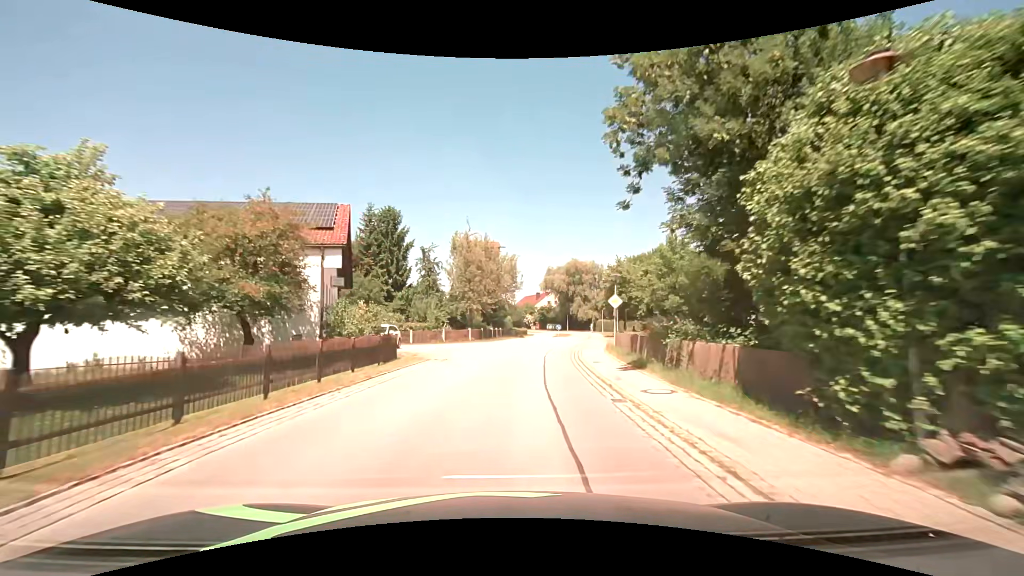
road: secondary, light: Day
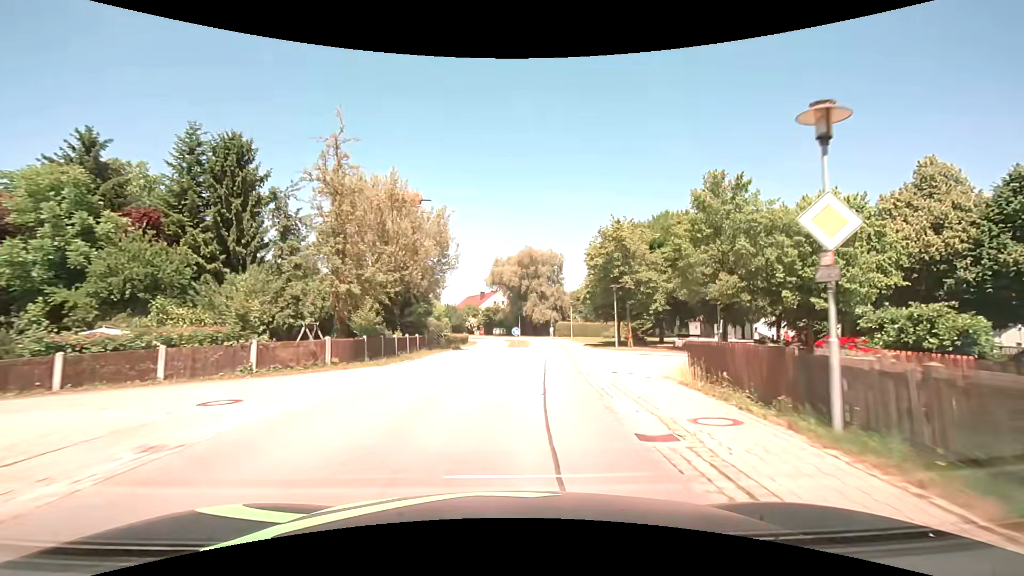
(+1.1, +22.8) m; +6°
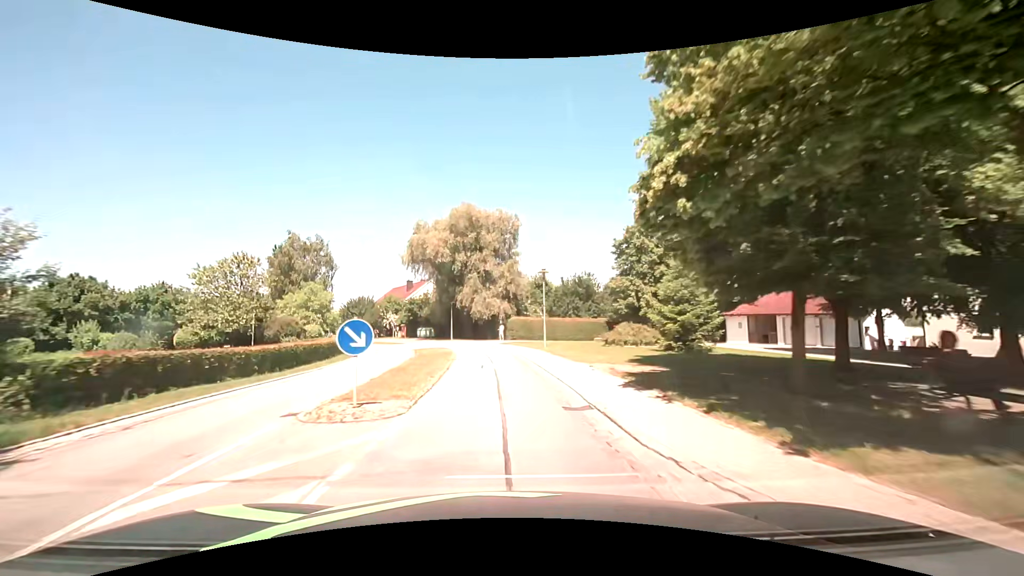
(+2.2, +30.3) m; +6°
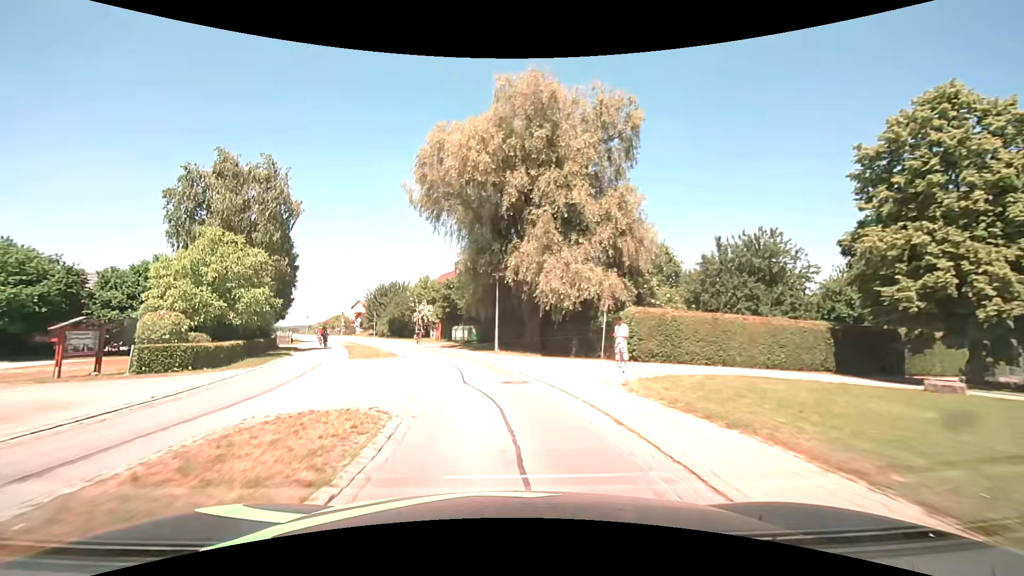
(-1.5, +30.3) m; -8°
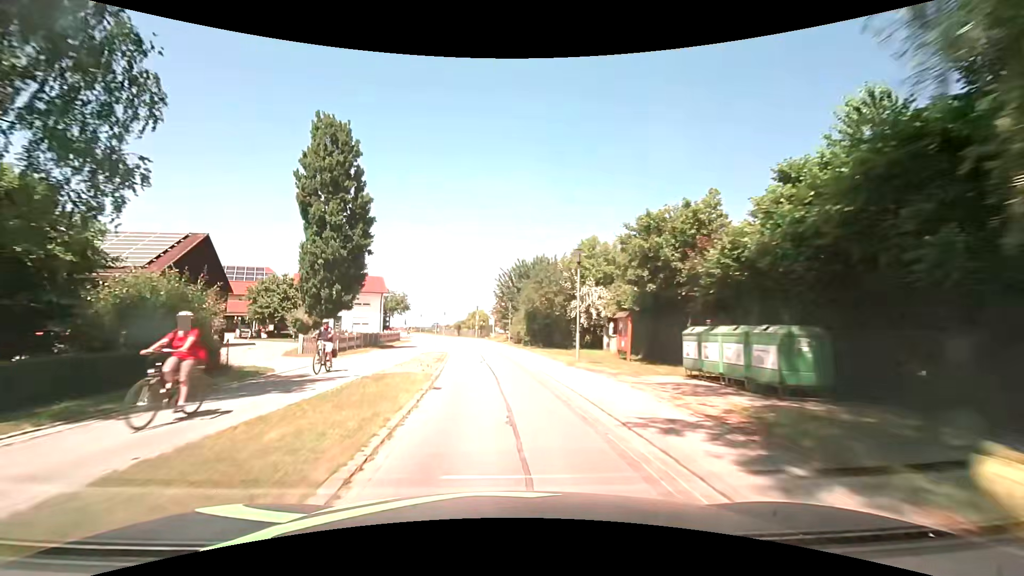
(-5.0, +29.8) m; -18°
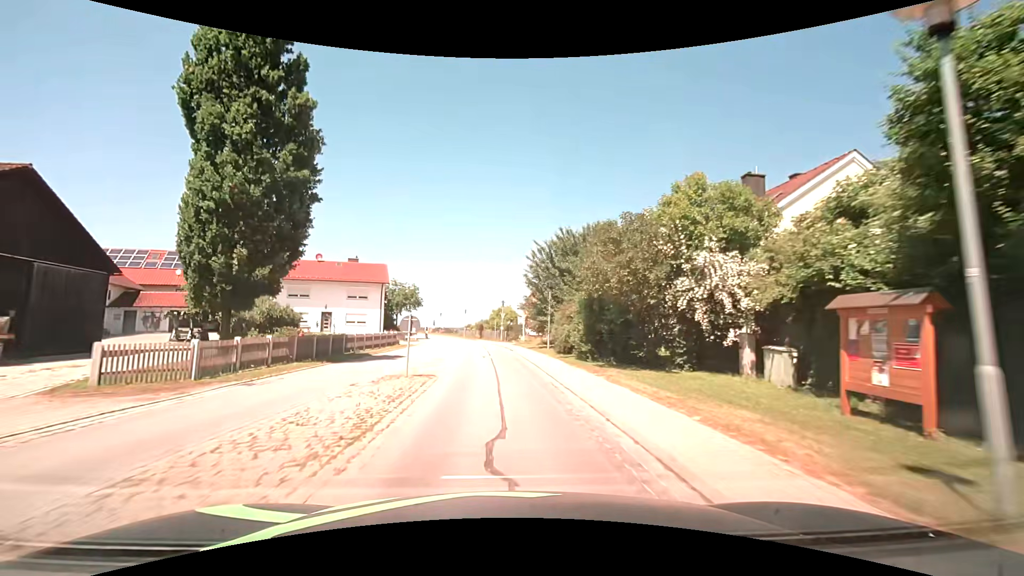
(-0.6, +15.2) m; -4°
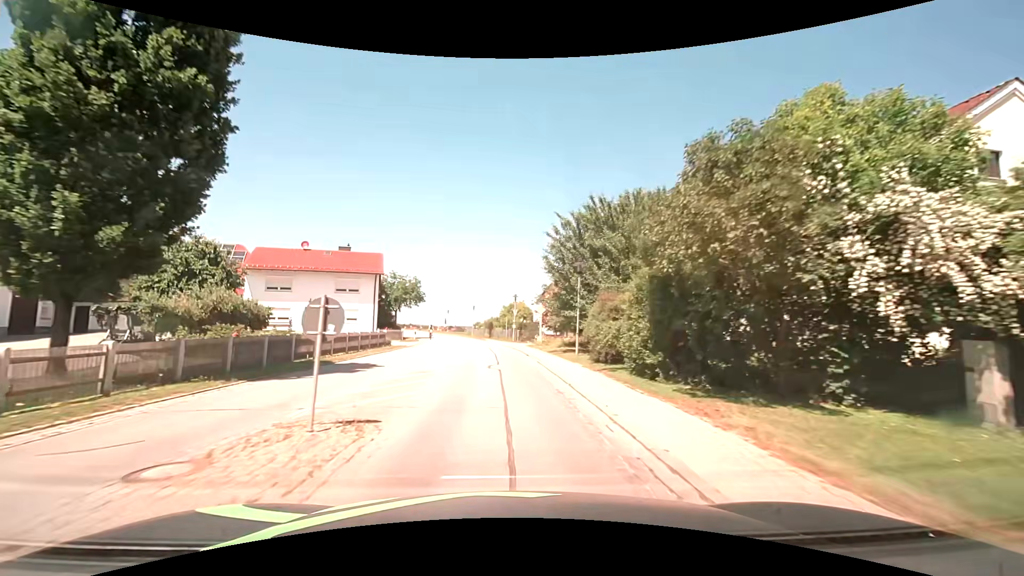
(-0.1, +7.6) m; -2°
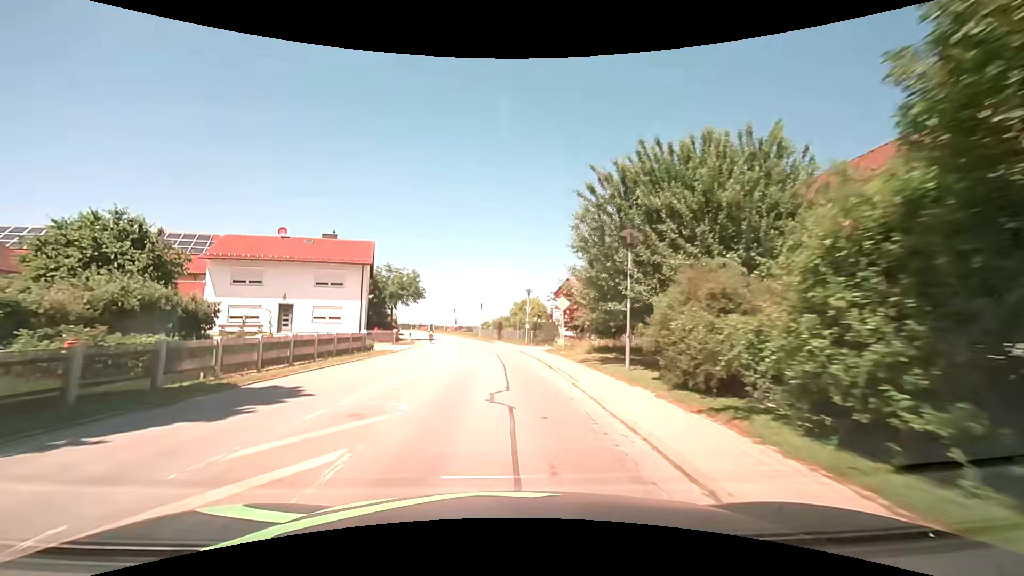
(0.0, +7.6) m; -1°
(0, +10) (0, +20) (-1, +30) (-2, +40) (-4, +50) (-6, +59) (-8, +69) (-11, +79) (-13, +89) (-16, +98) m
